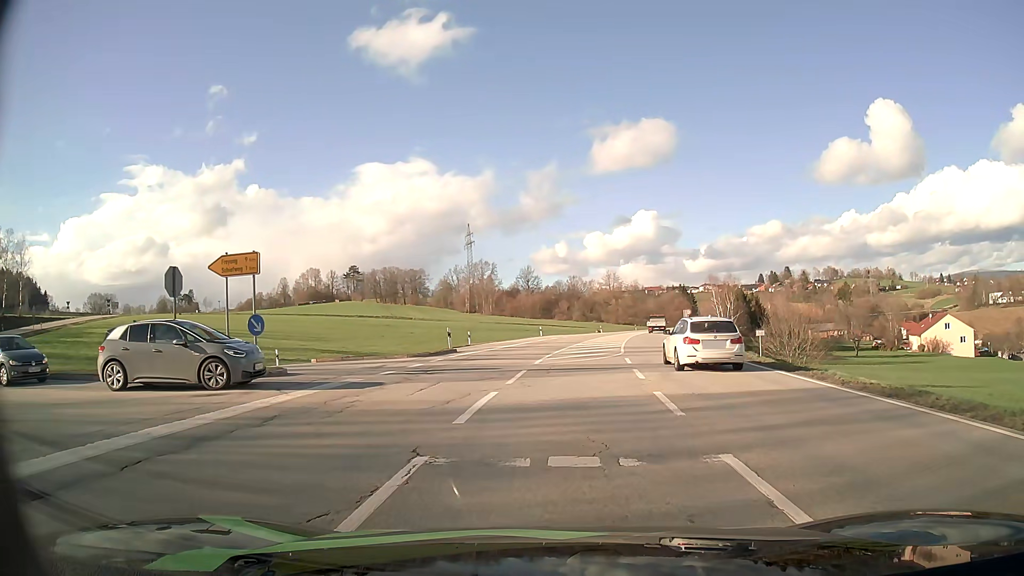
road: secondary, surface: asphalt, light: Day
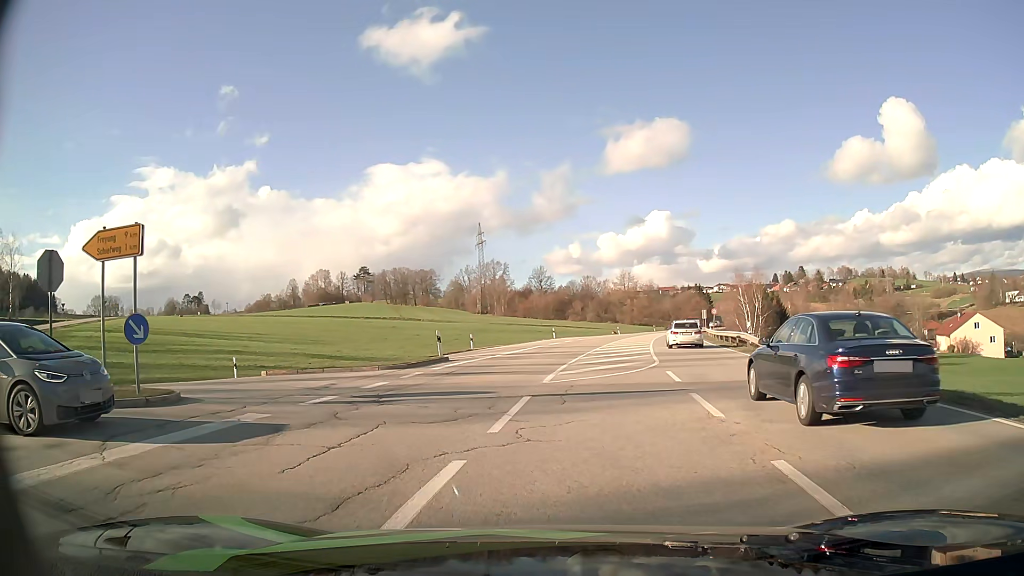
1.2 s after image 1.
(0.0, +6.4) m; -1°
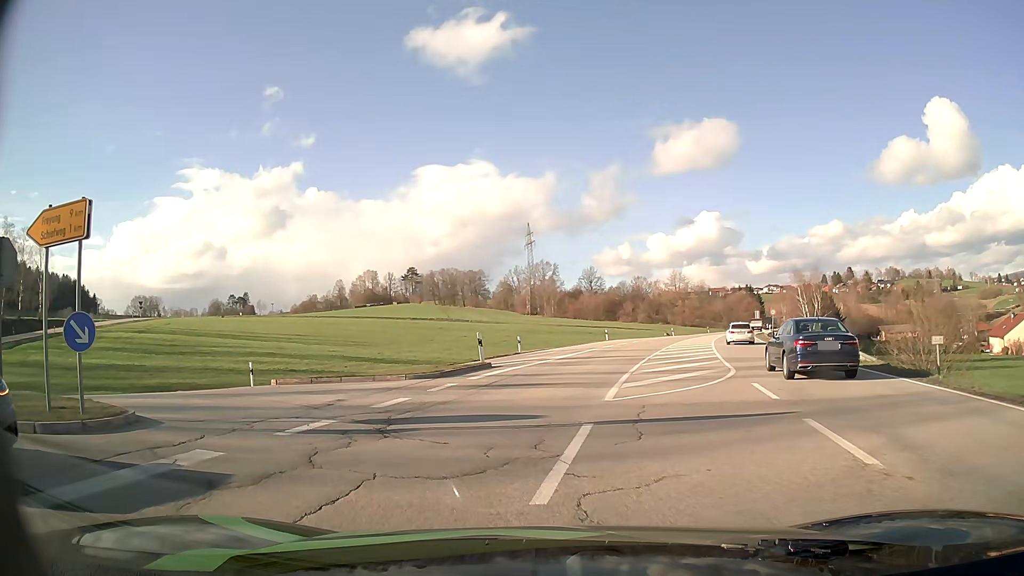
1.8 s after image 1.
(-0.1, +3.3) m; -4°
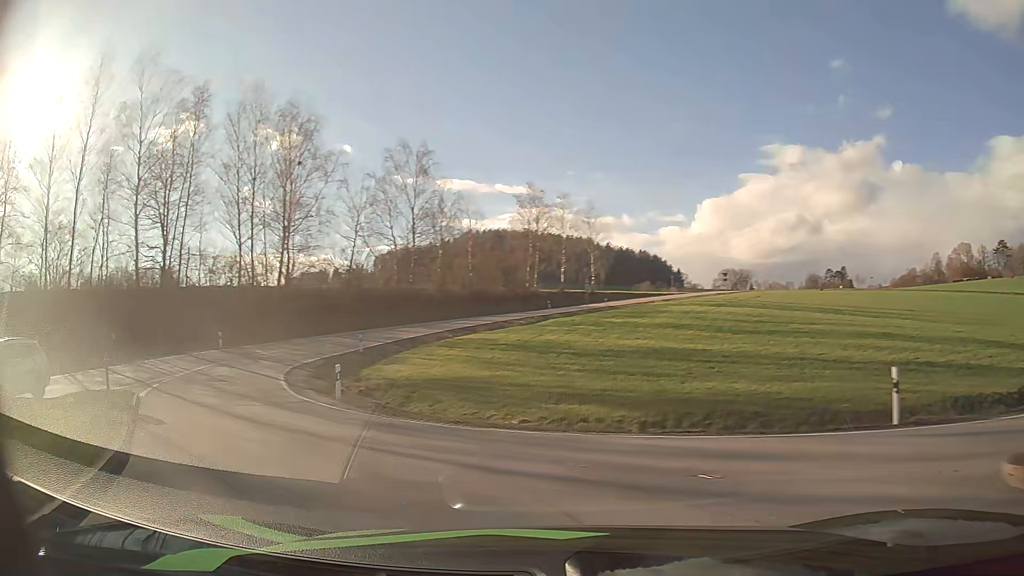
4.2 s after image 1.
(-5.2, +13.1) m; -50°
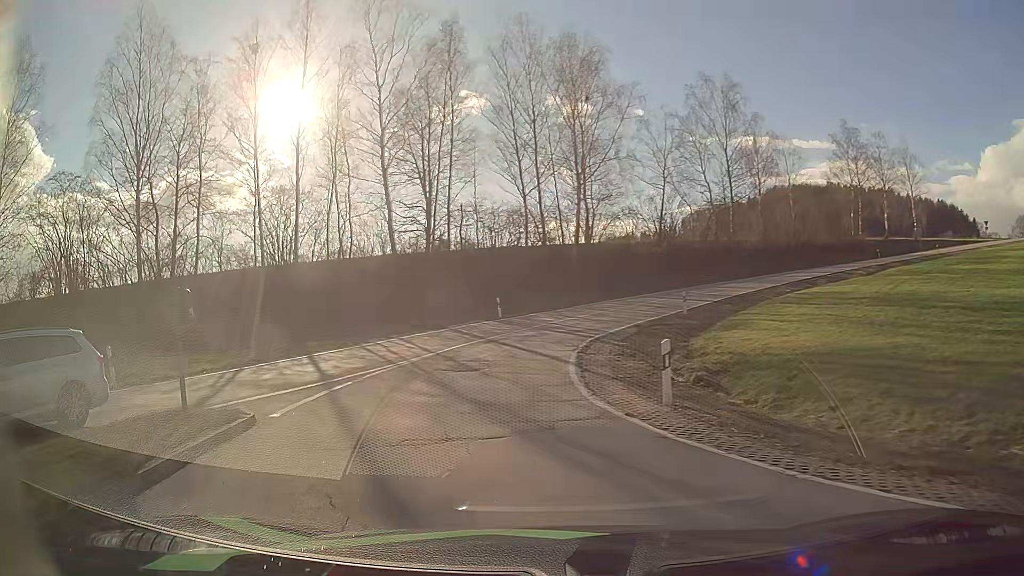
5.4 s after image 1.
(-2.1, +8.7) m; -26°
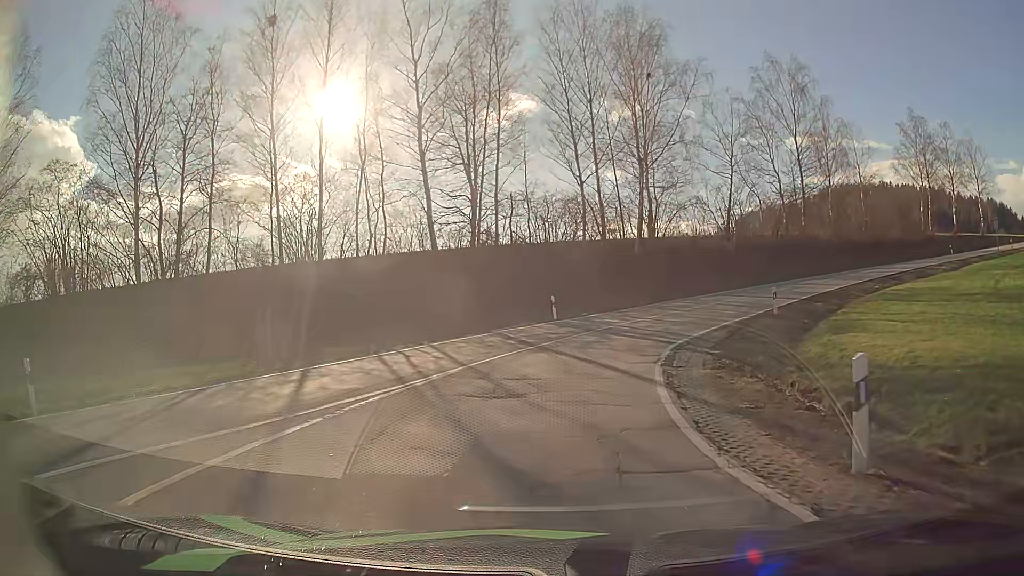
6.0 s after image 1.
(-0.4, +5.1) m; -7°
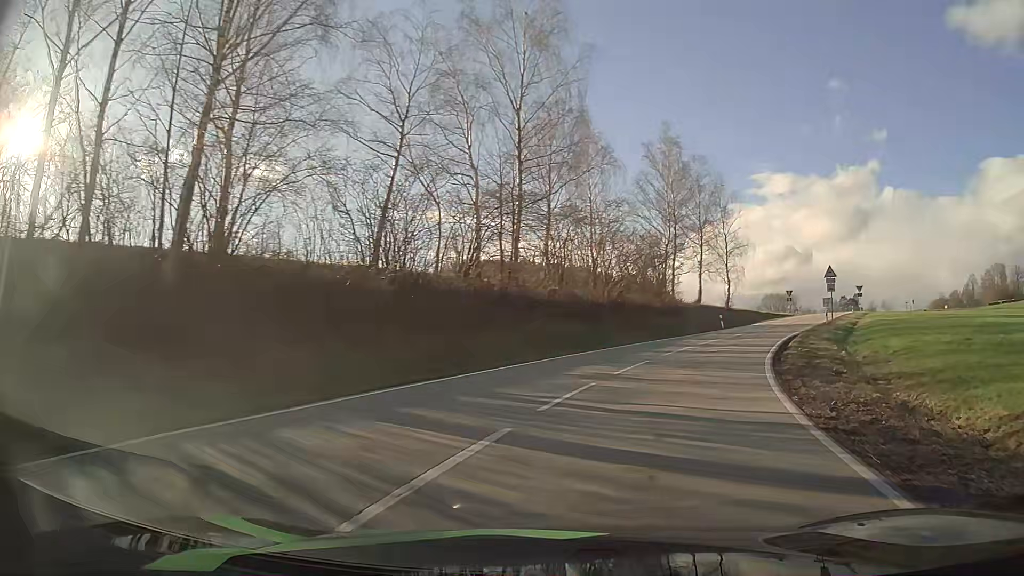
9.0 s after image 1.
(+5.1, +26.7) m; +31°
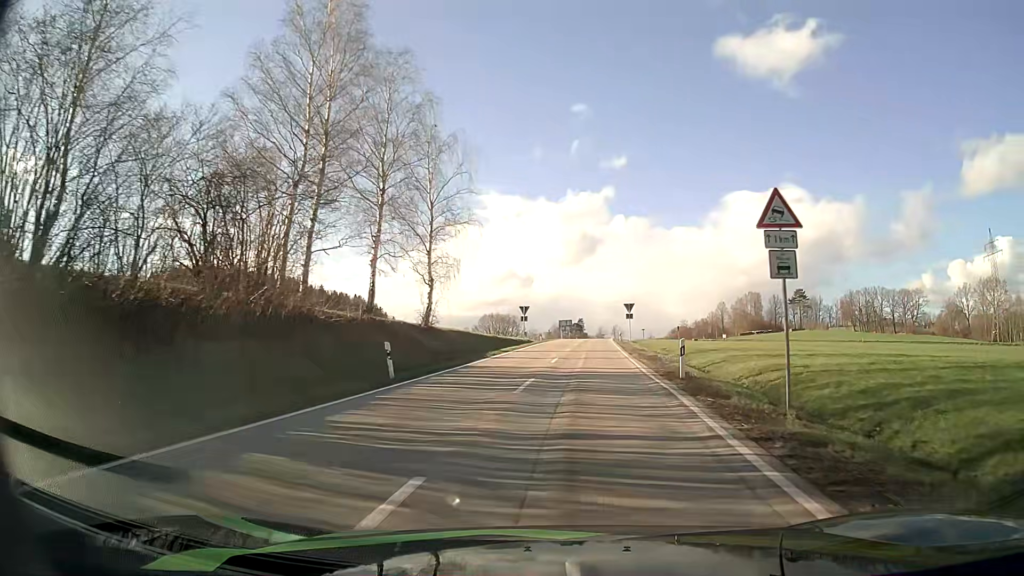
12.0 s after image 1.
(+8.8, +29.9) m; +25°
(0, +10) (+1, +20) (+2, +30) (+3, +40) (+4, +50) (+5, +60) (+5, +70) (+6, +80) (+8, +90) (+9, +100) m
